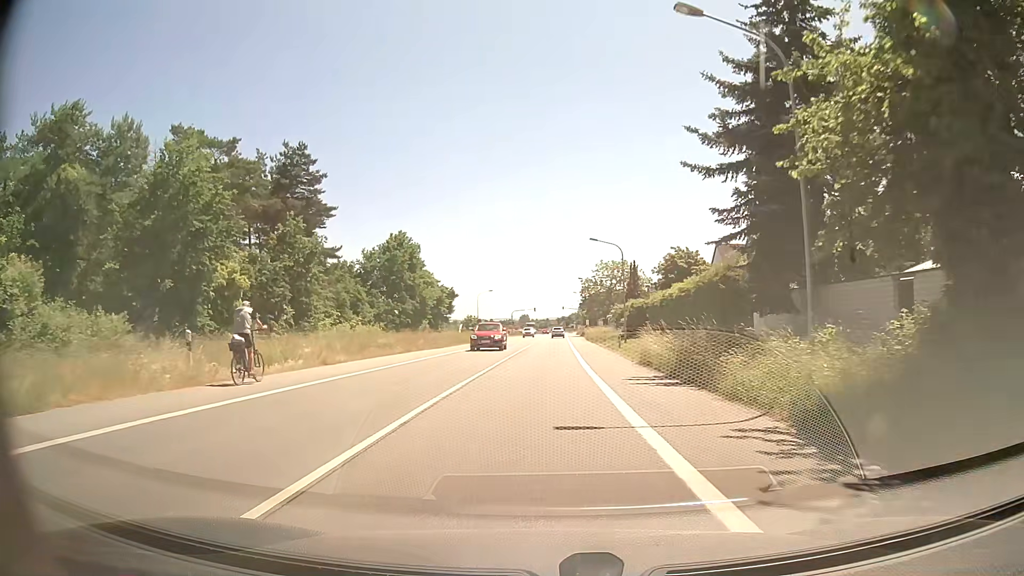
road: primary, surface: asphalt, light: Day
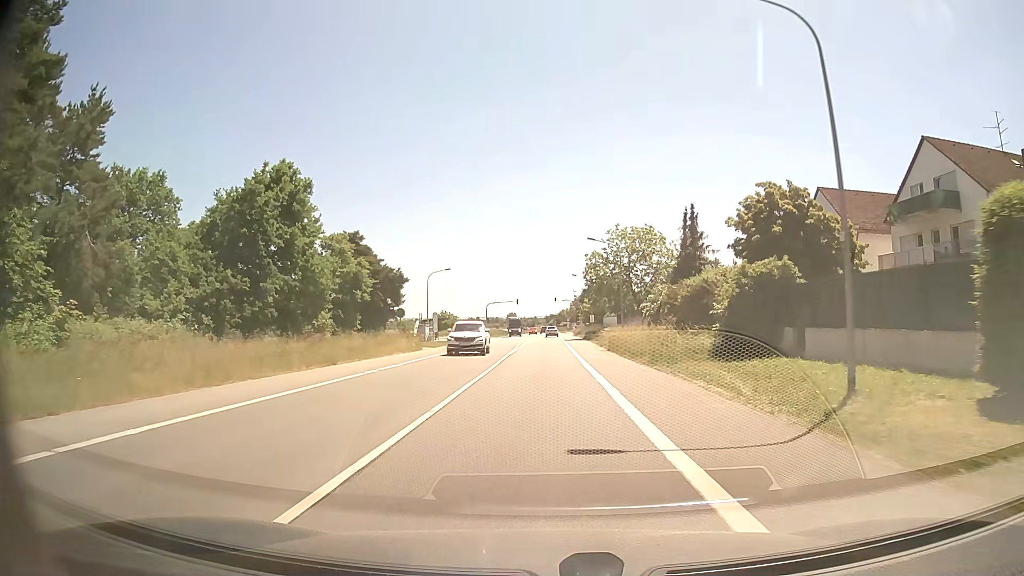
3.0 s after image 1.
(+0.3, +38.2) m; +1°
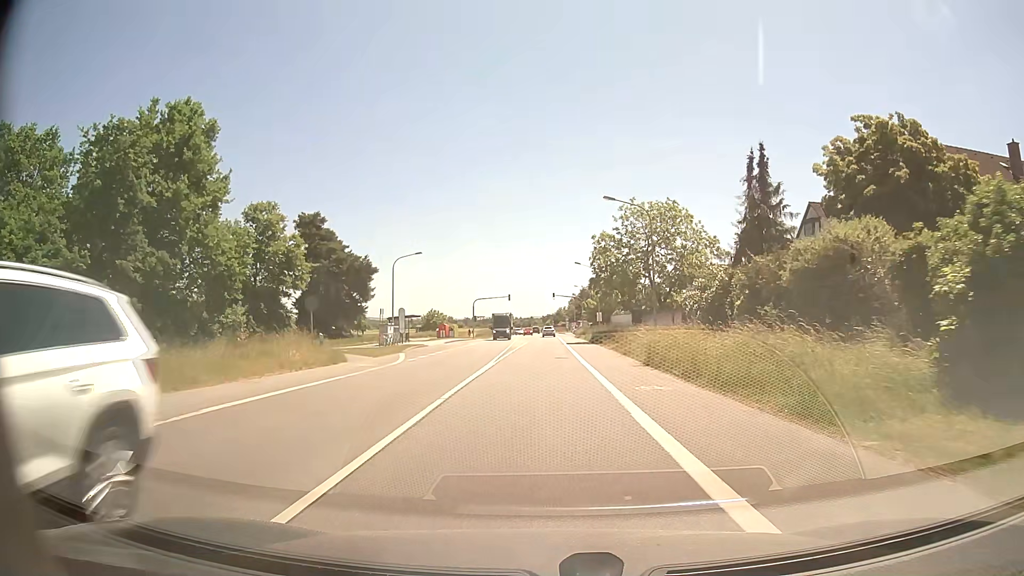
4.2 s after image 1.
(0.0, +15.7) m; 0°
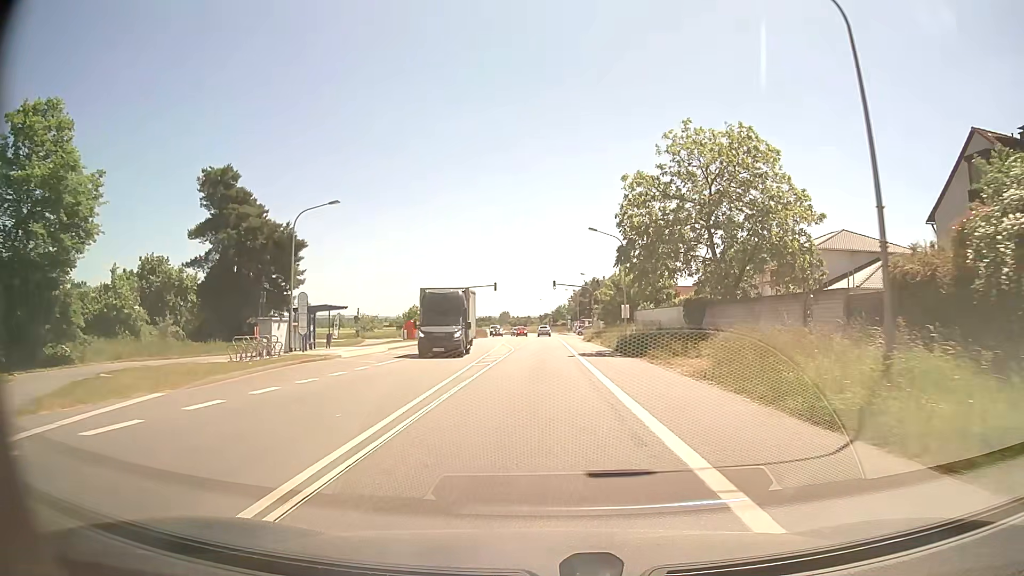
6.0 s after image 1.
(+0.1, +23.4) m; 0°
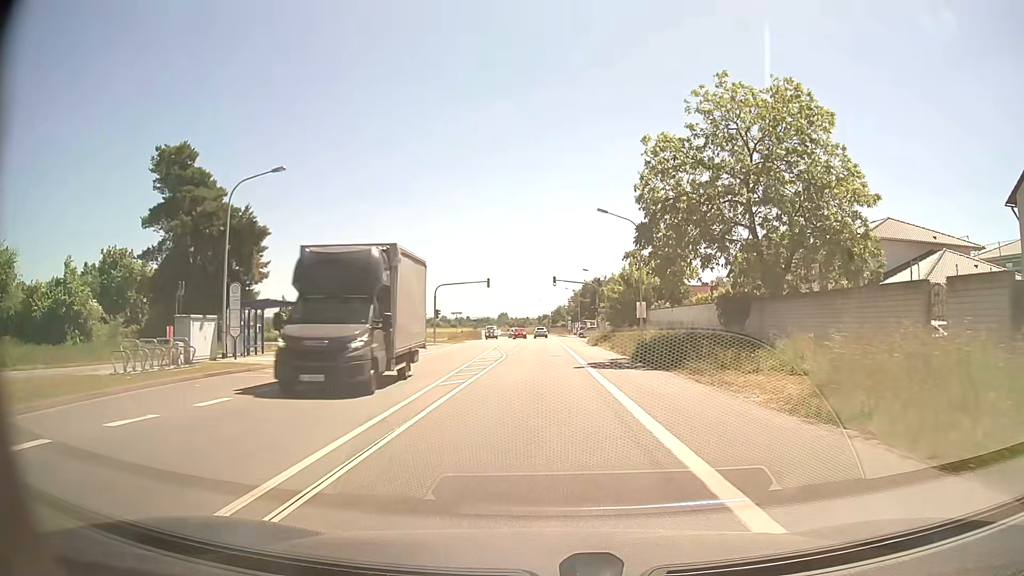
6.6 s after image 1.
(0.0, +7.8) m; +1°
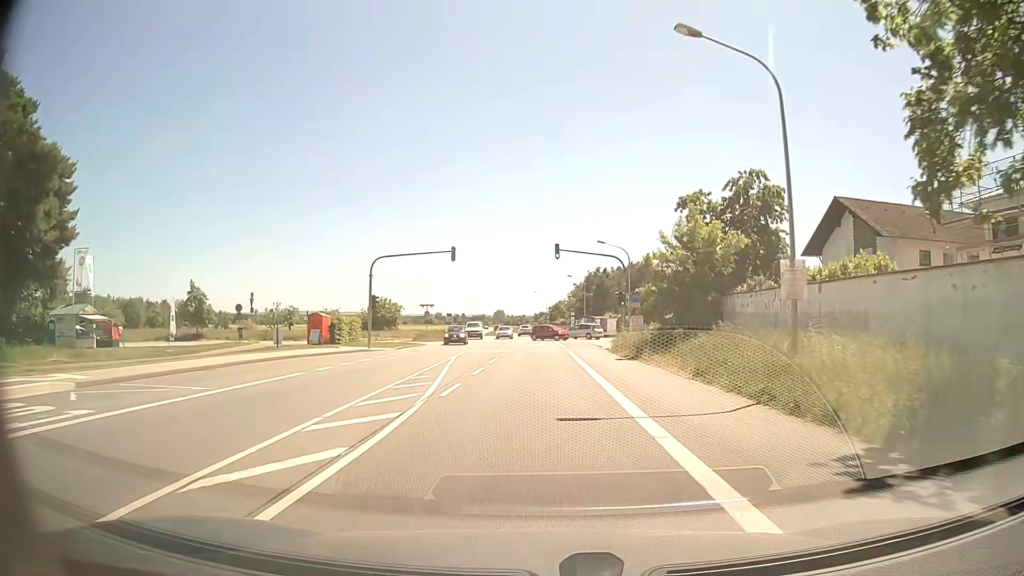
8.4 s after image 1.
(0.0, +23.3) m; 0°
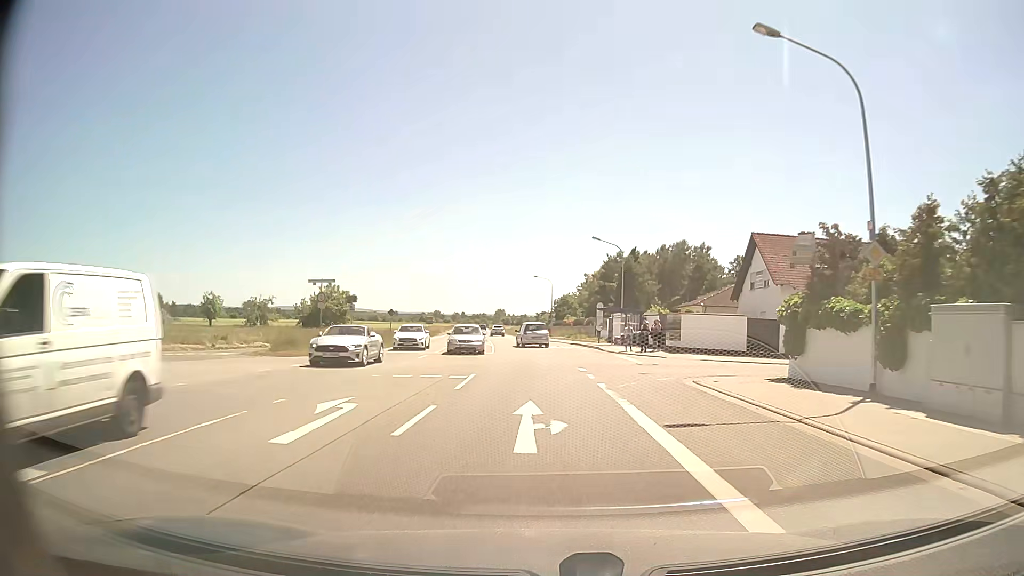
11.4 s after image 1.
(-0.1, +38.8) m; 0°
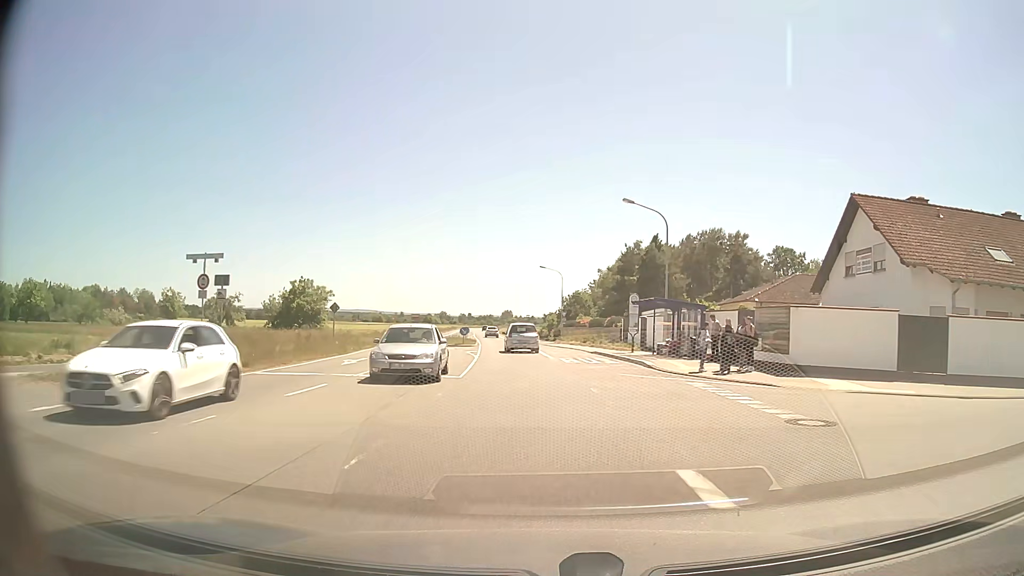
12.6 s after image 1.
(-0.1, +15.5) m; -1°
(0, +10) (-1, +20) (-1, +30) (-2, +40) (-3, +50) (-4, +60) (-5, +70) (-6, +80) (-7, +90) (-8, +100) m
